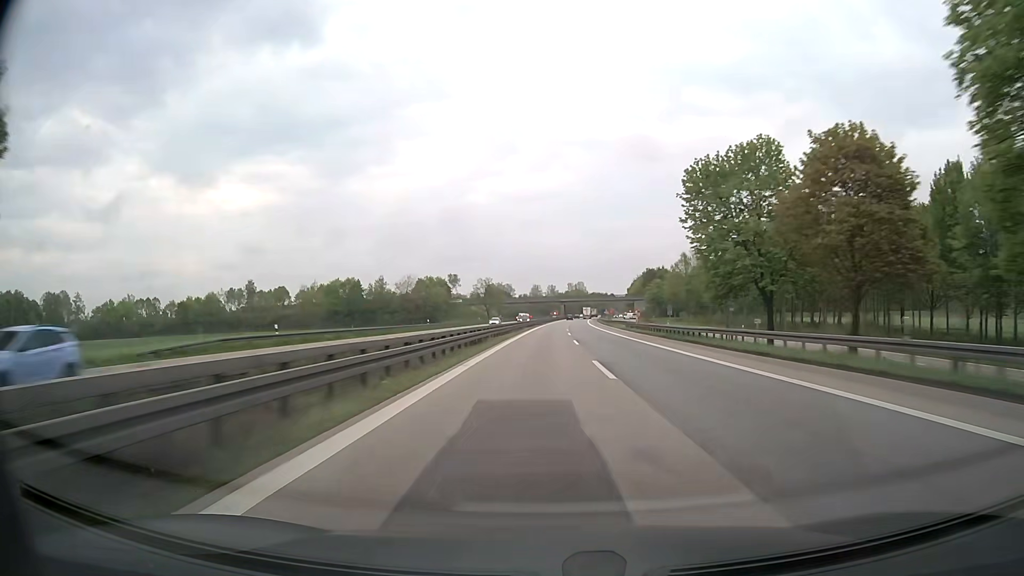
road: motorway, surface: asphalt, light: Day
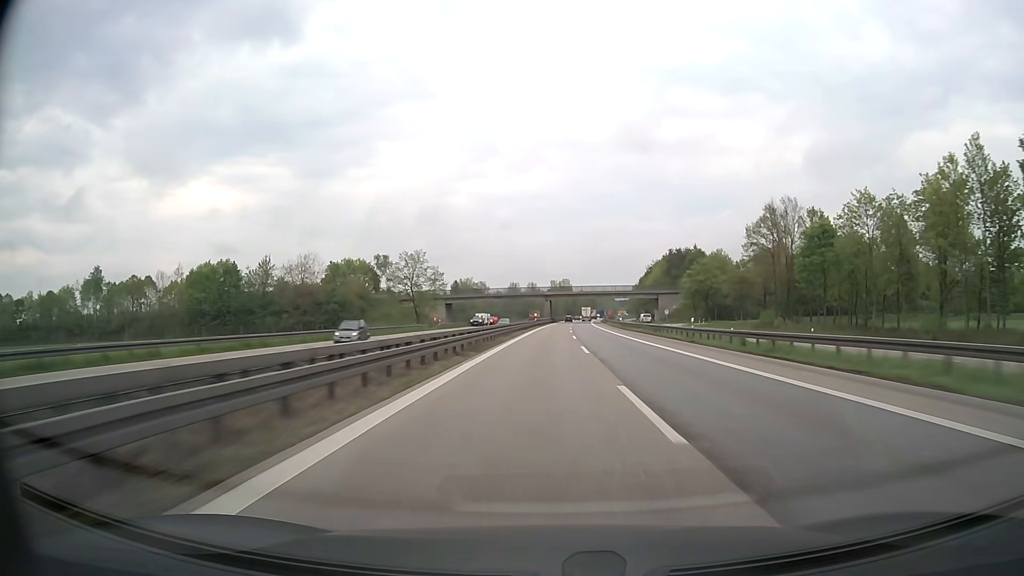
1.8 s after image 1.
(+1.0, +81.7) m; +2°
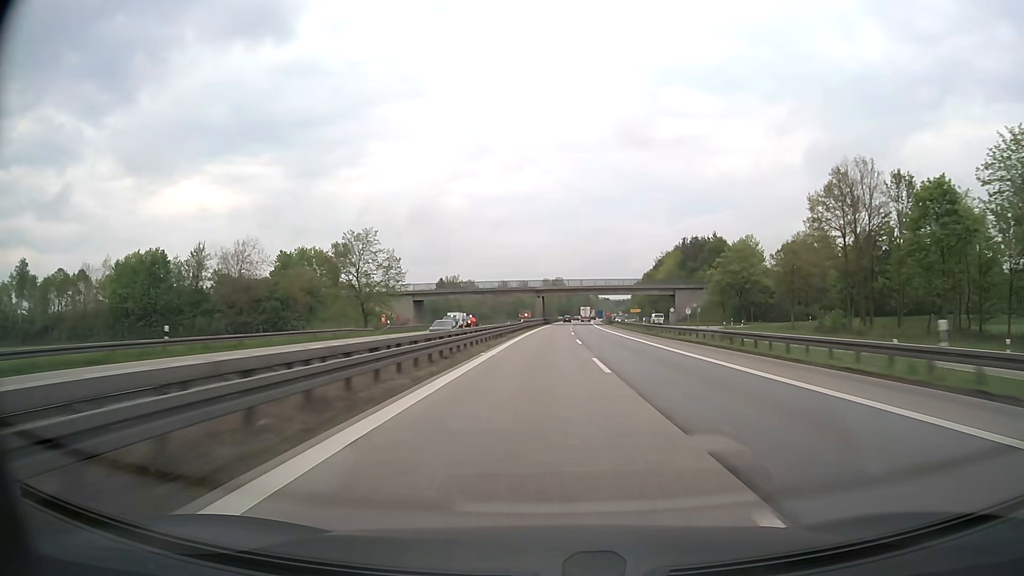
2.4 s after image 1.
(+0.2, +27.1) m; +1°
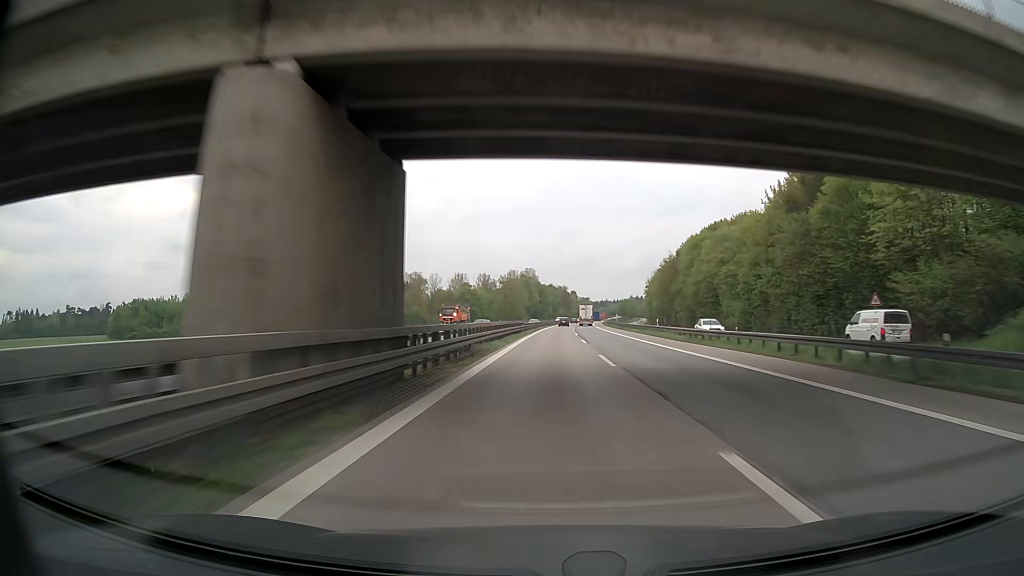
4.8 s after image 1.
(+2.1, +108.1) m; +2°
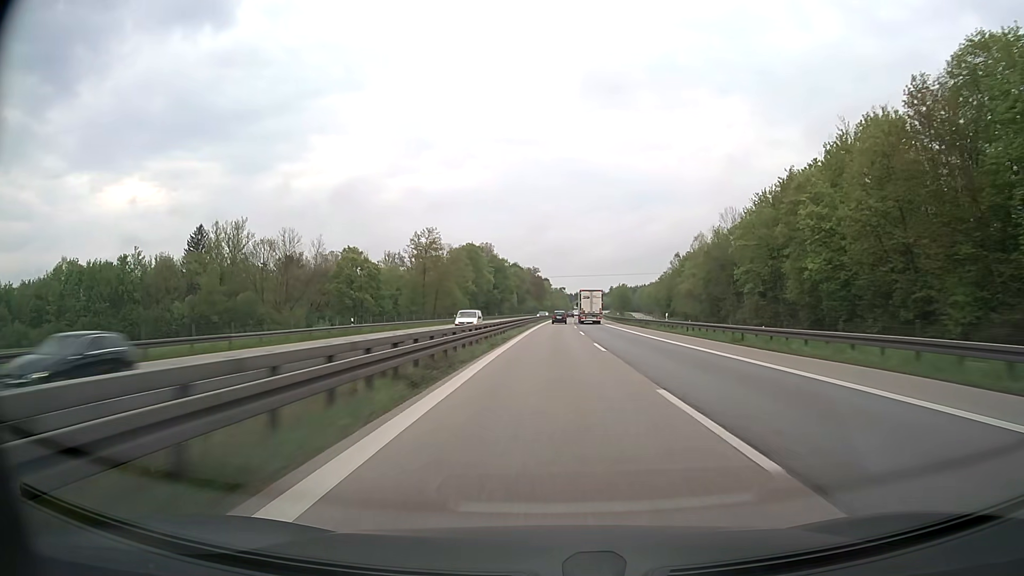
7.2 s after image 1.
(+2.0, +104.6) m; +2°
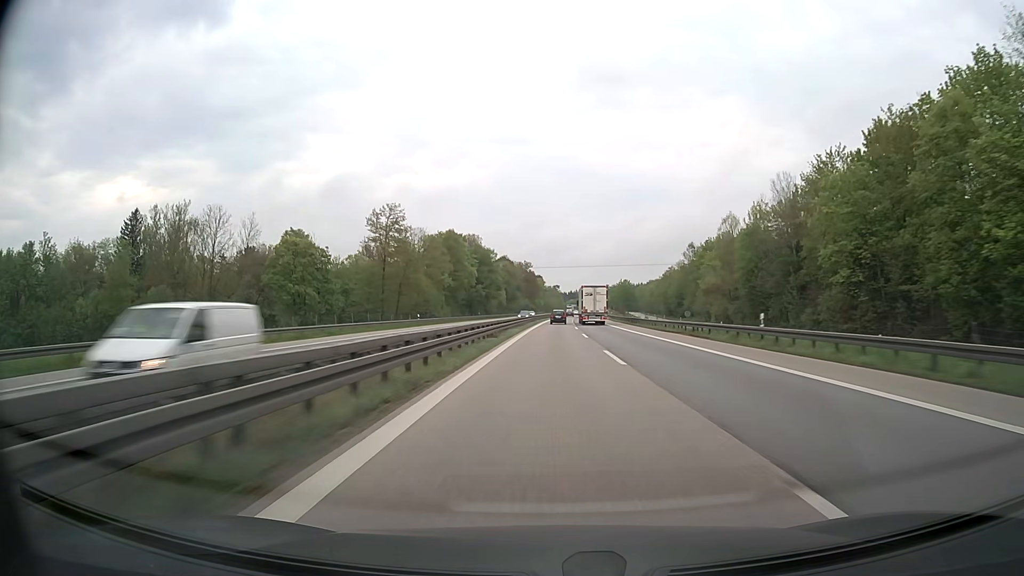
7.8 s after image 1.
(+0.2, +24.7) m; +1°
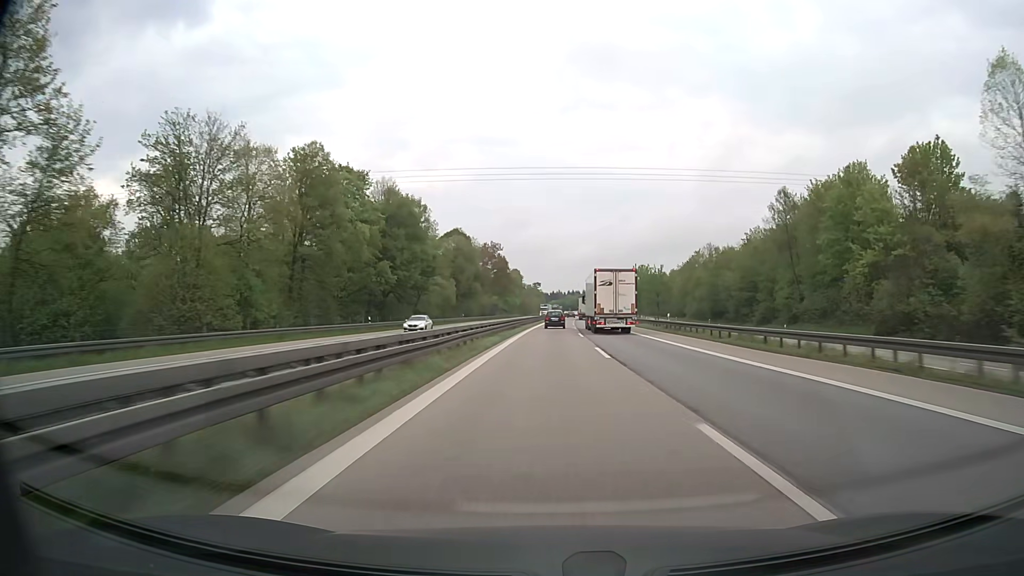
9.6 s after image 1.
(+1.0, +70.3) m; +2°
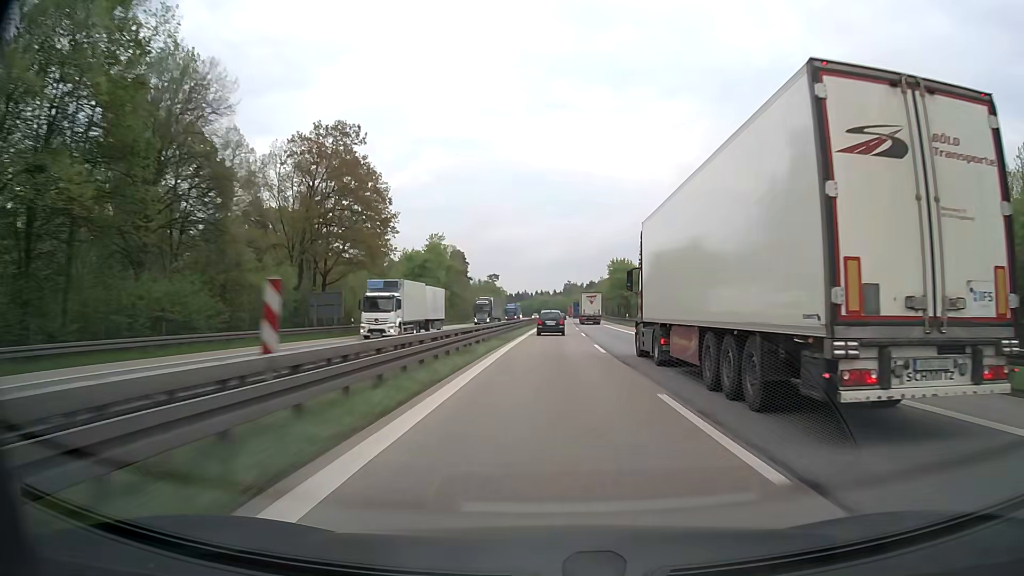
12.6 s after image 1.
(+2.3, +106.4) m; +3°
(0, +10) (0, +20) (0, +30) (0, +40) (+1, +50) (+1, +60) (+1, +70) (+1, +80) (+2, +90) (+2, +100) m
